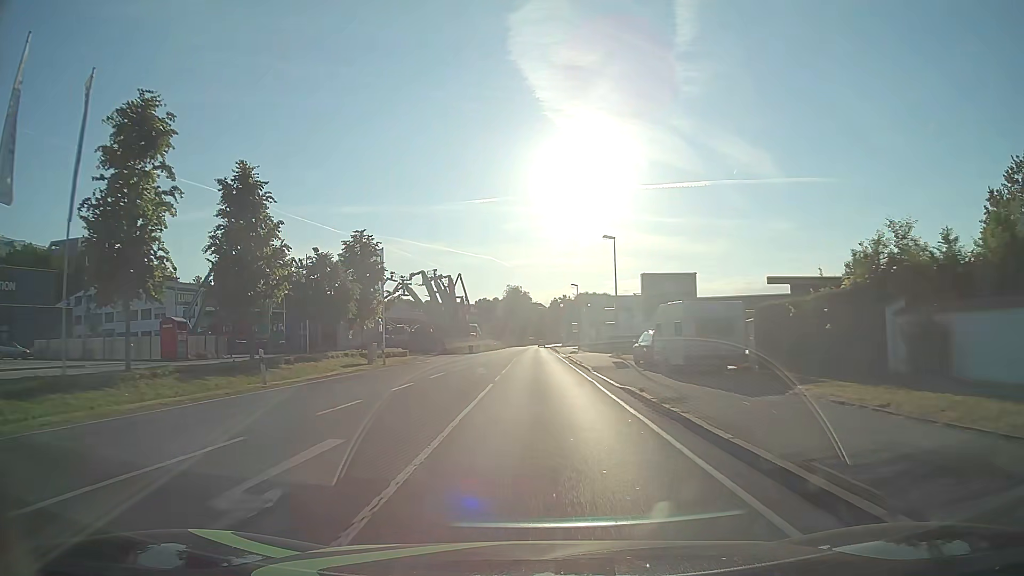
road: primary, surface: asphalt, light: Day
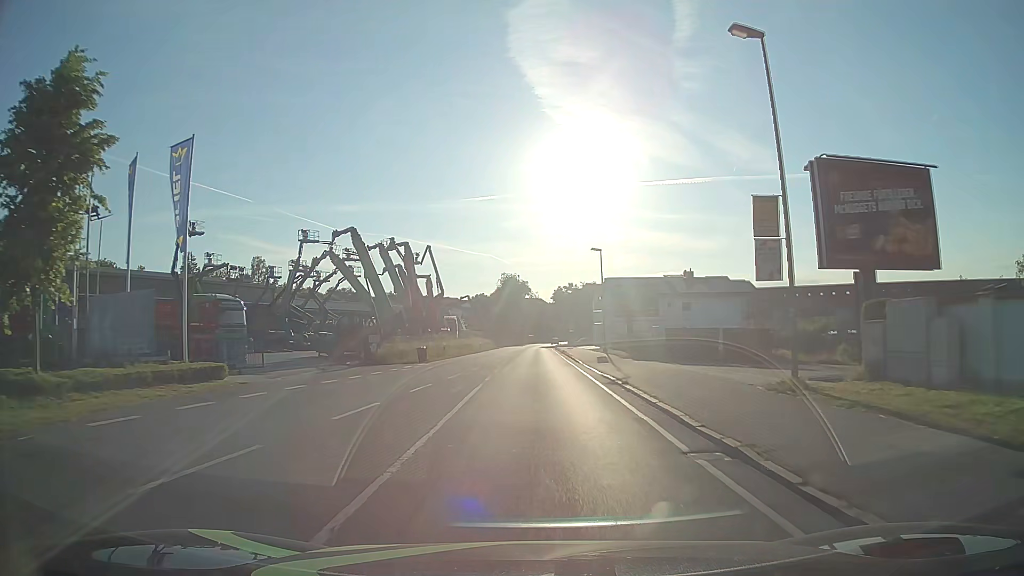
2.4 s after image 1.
(0.0, +30.6) m; 0°
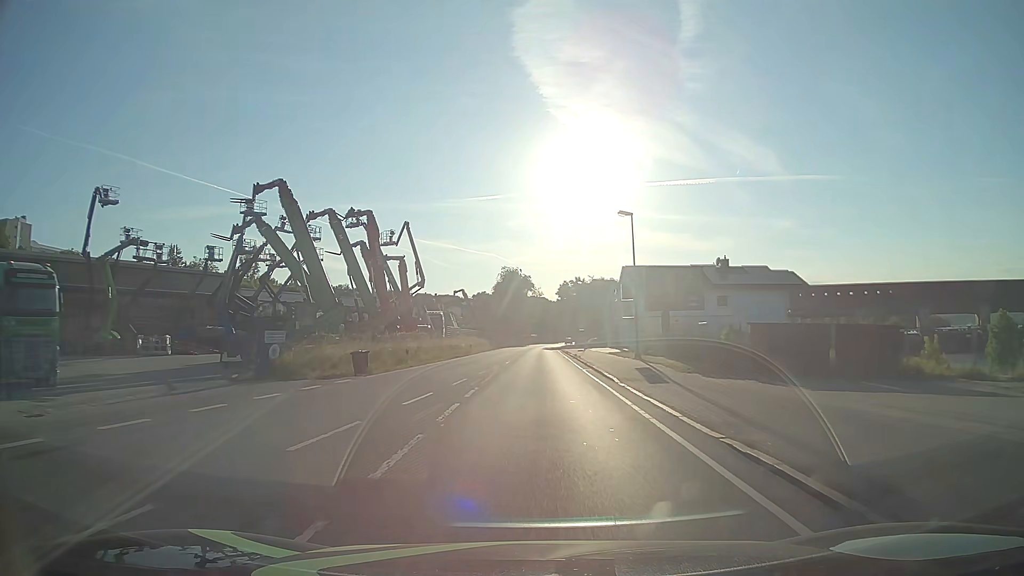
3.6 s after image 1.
(0.0, +15.2) m; 0°
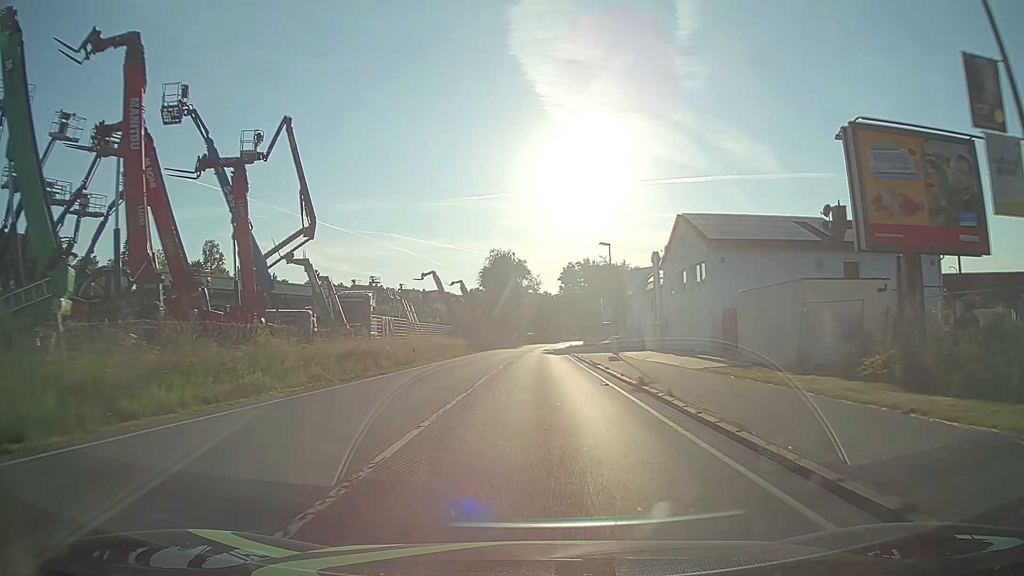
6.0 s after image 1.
(0.0, +30.4) m; 0°
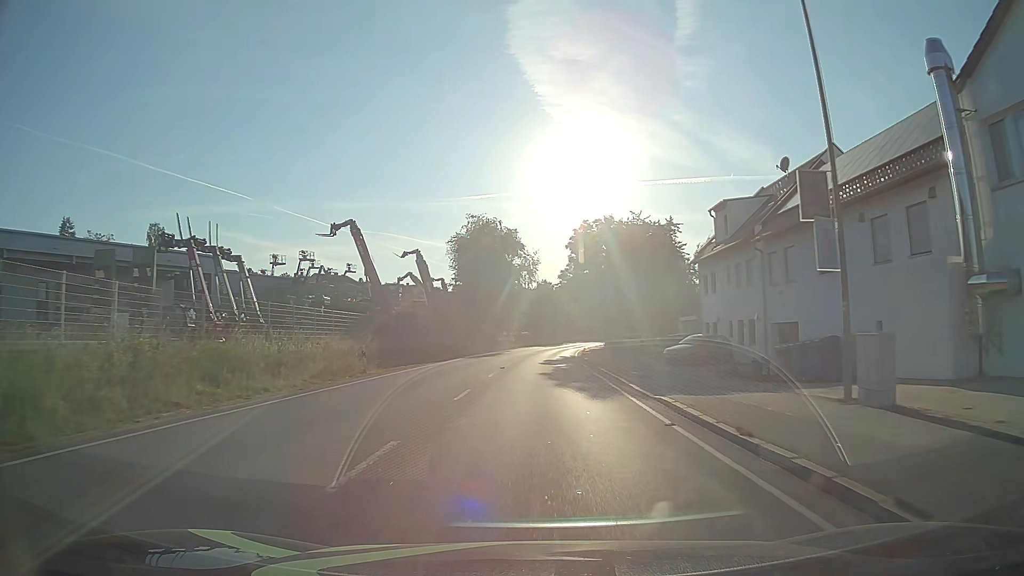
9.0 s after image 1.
(+0.1, +37.8) m; 0°
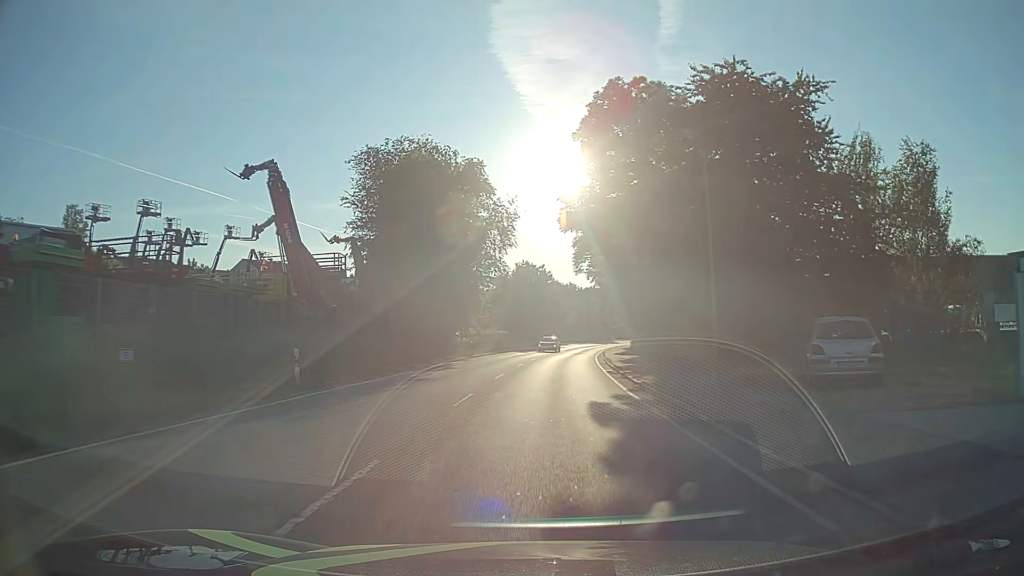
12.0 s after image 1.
(+0.1, +37.5) m; +1°
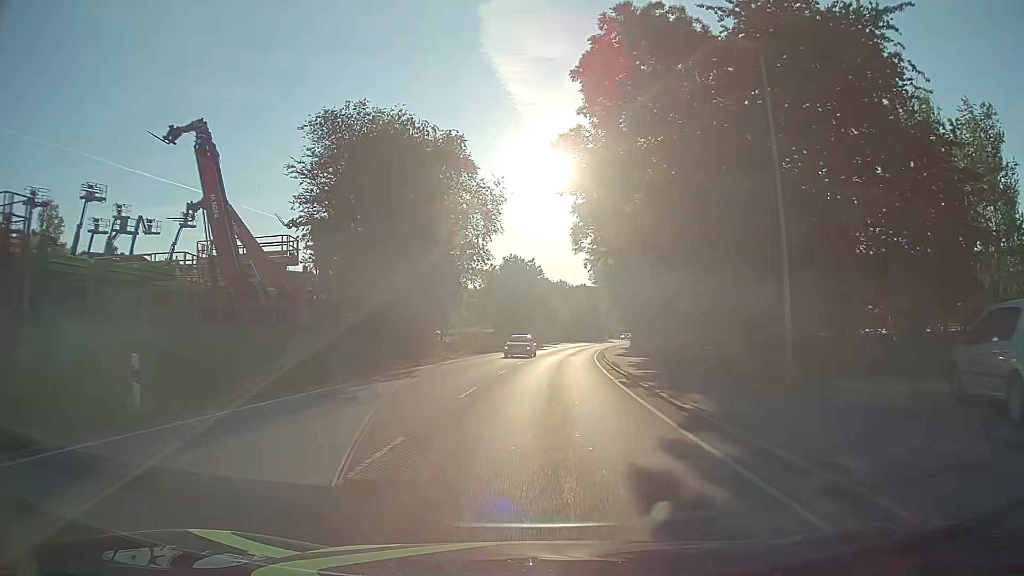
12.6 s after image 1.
(+0.1, +7.4) m; +1°
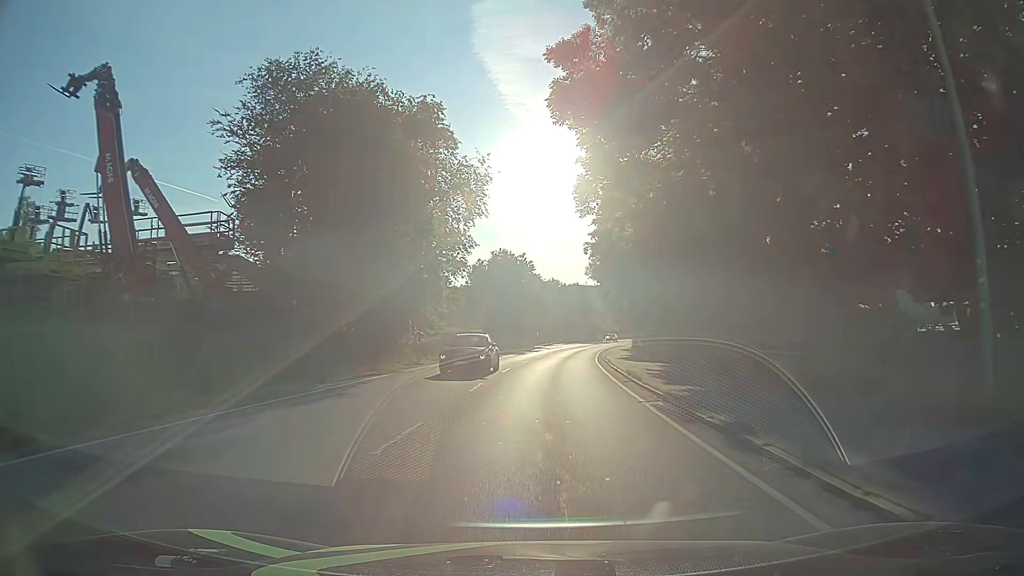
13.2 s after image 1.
(0.0, +7.4) m; +1°
(0, +10) (0, +20) (+1, +30) (+2, +40) (+2, +50) (+4, +60) (+5, +70) (+6, +80) (+8, +89) (+10, +99) m
